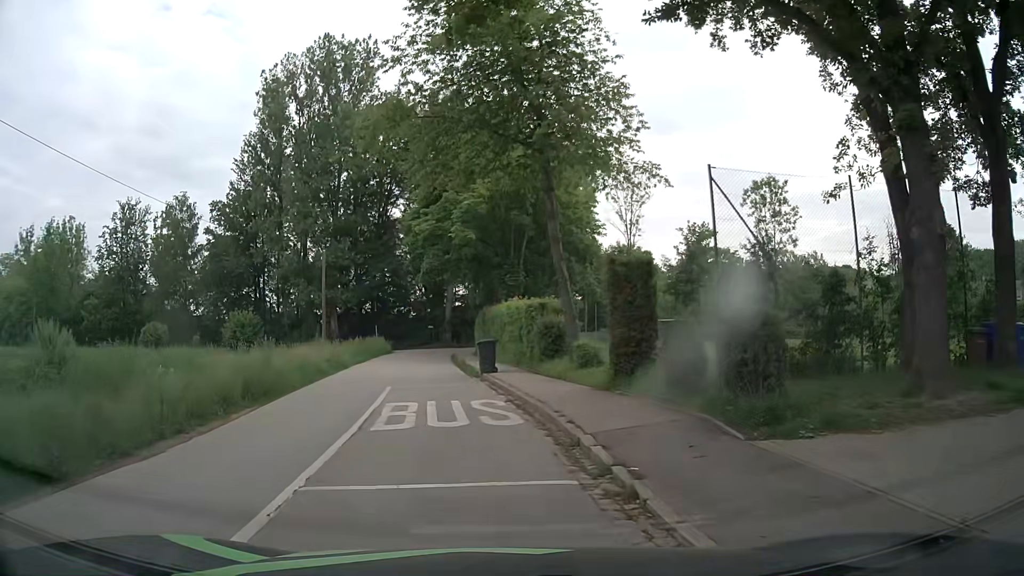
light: Day
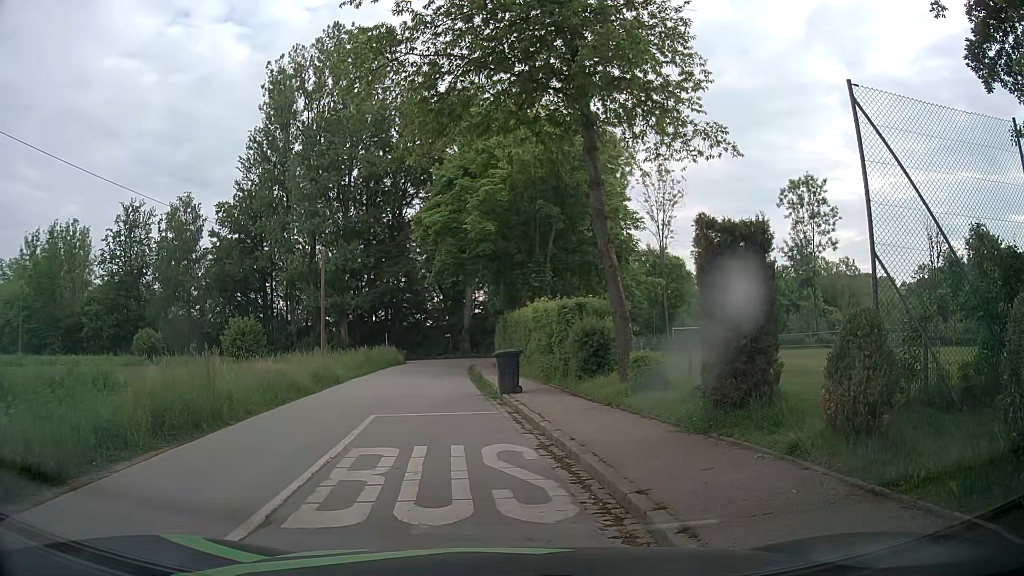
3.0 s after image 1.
(0.0, +4.6) m; +1°
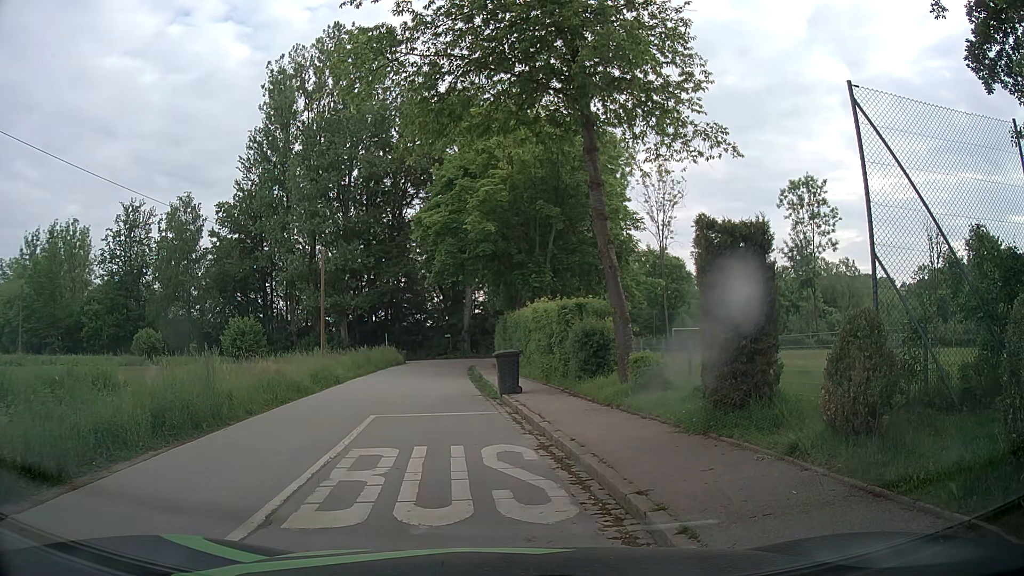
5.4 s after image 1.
(0.0, 0.0) m; 0°
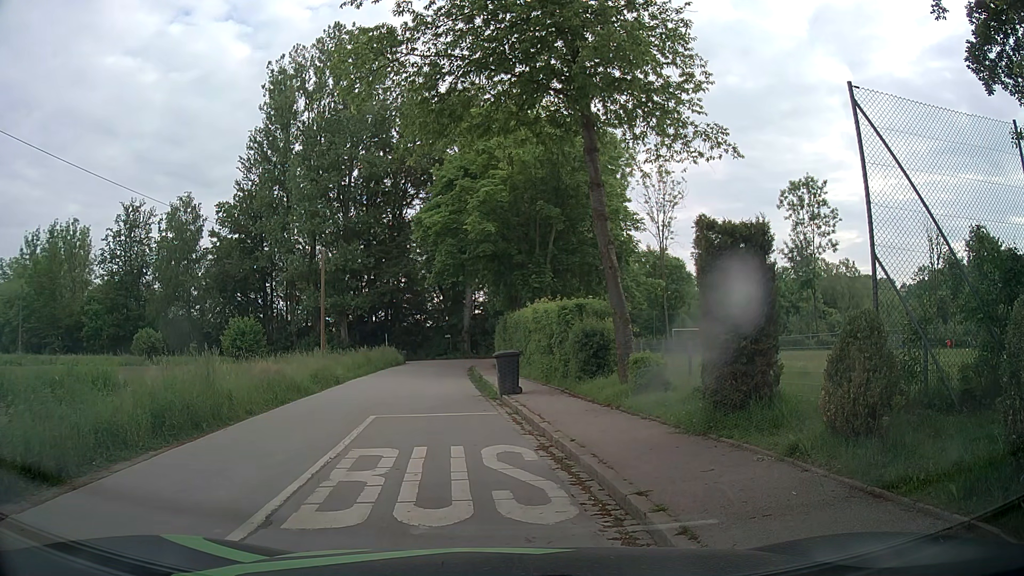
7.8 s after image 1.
(0.0, 0.0) m; 0°
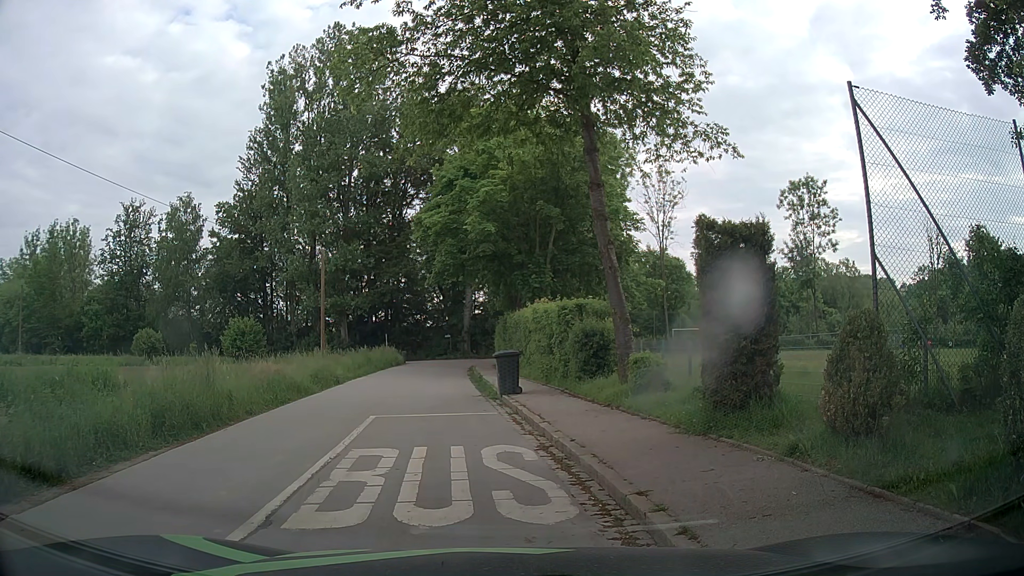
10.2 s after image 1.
(0.0, 0.0) m; 0°
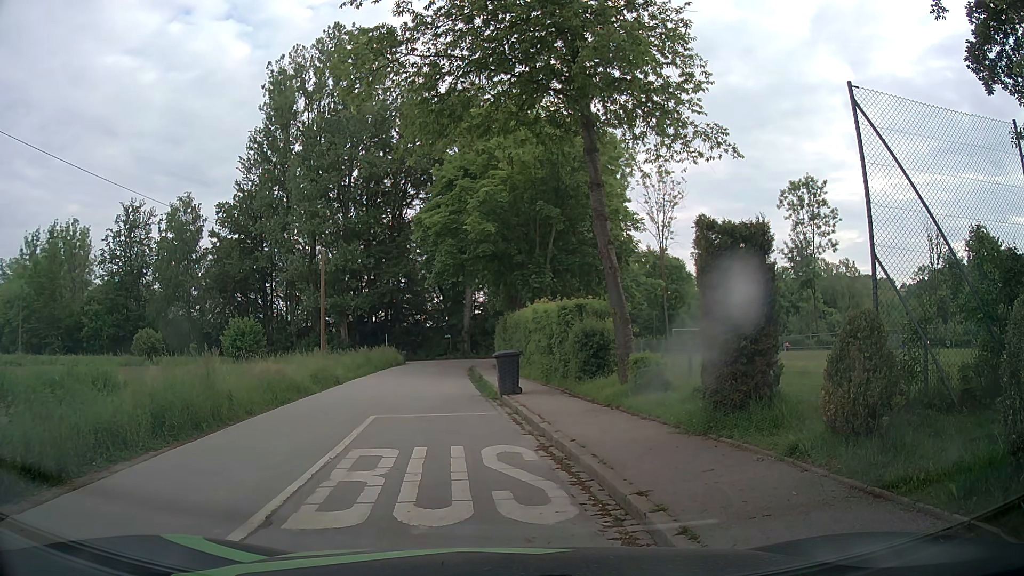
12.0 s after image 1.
(0.0, 0.0) m; 0°
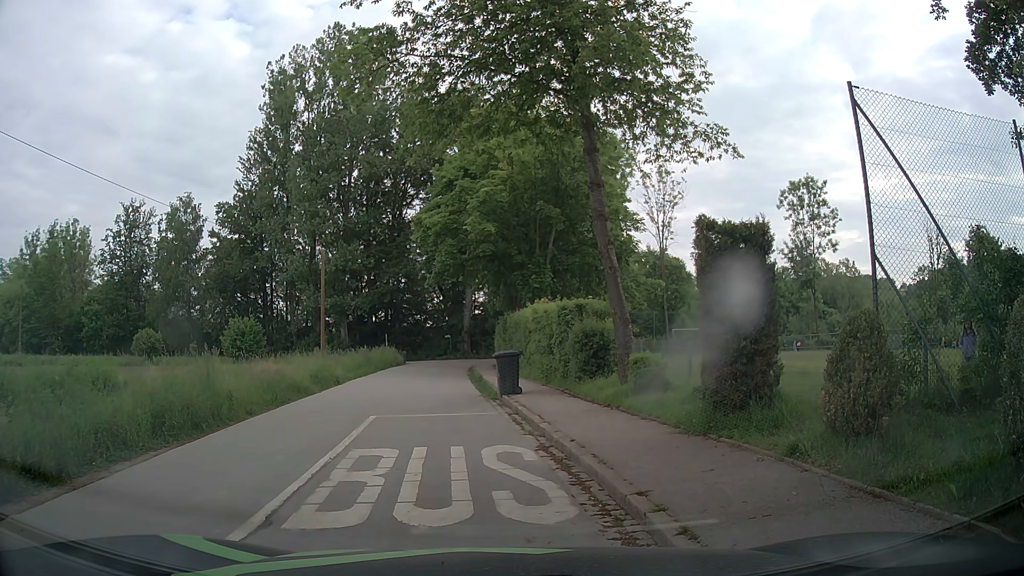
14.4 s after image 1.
(0.0, 0.0) m; 0°
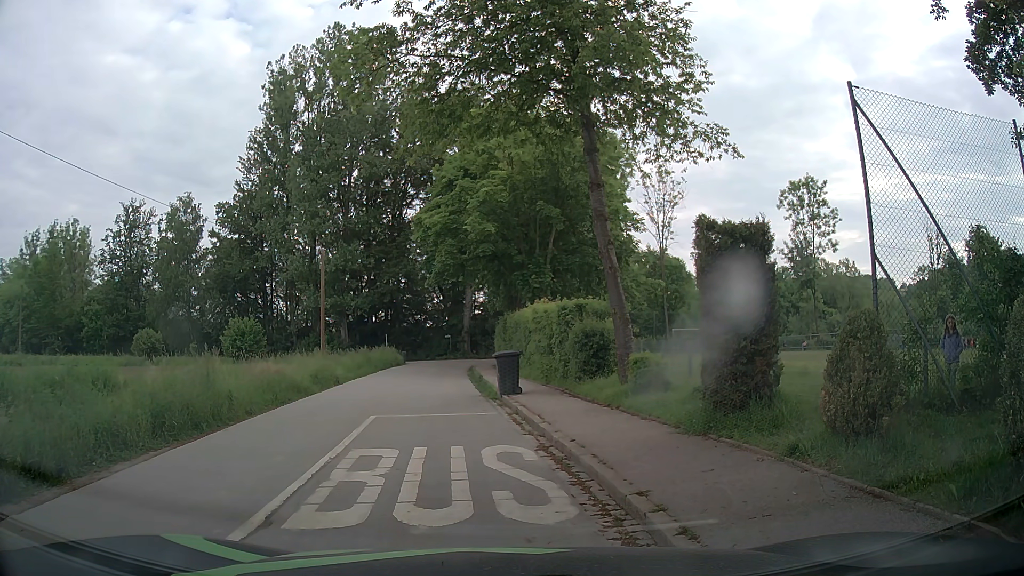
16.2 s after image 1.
(0.0, 0.0) m; 0°
